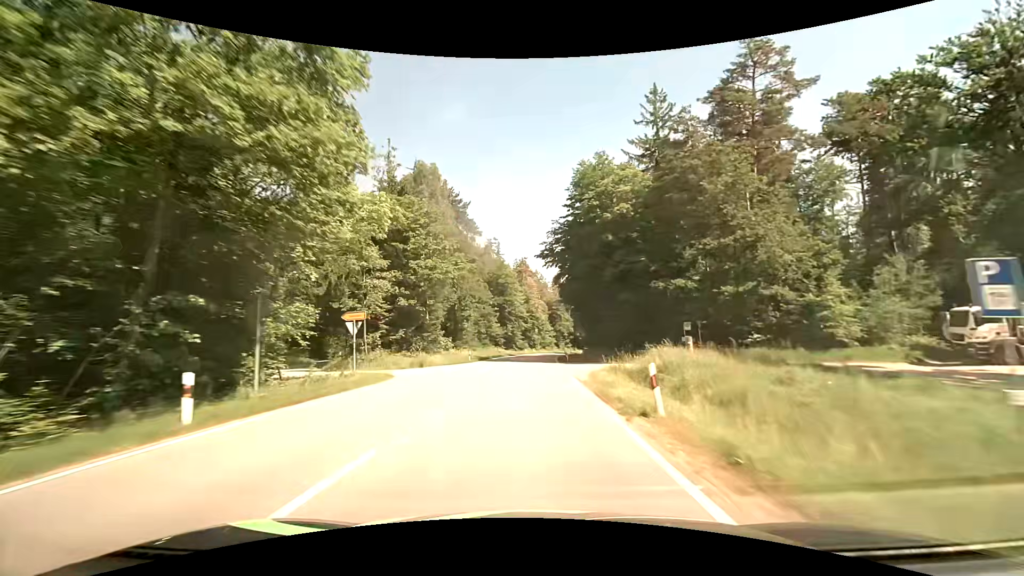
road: secondary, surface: asphalt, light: Day
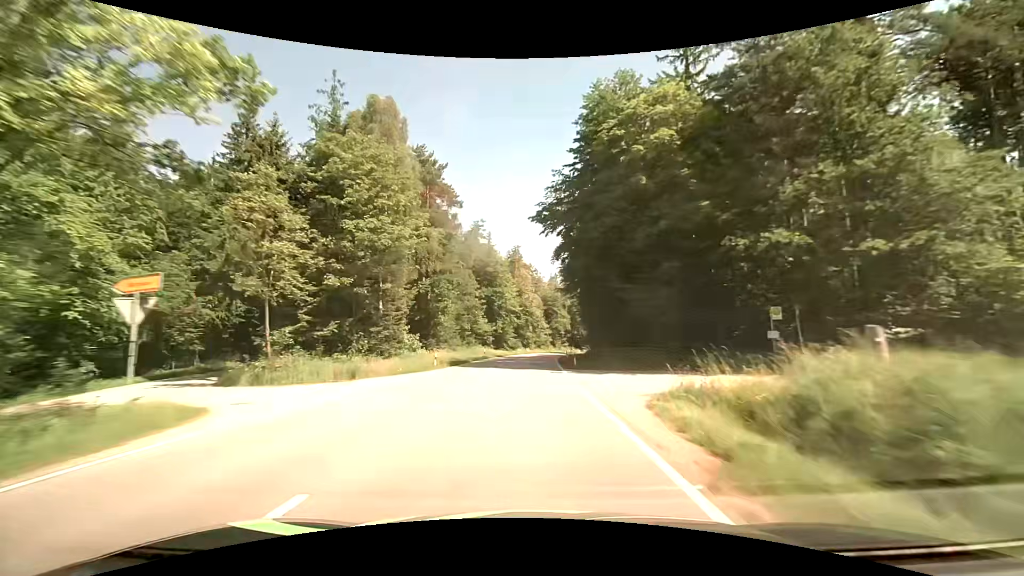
(+0.1, +13.9) m; 0°
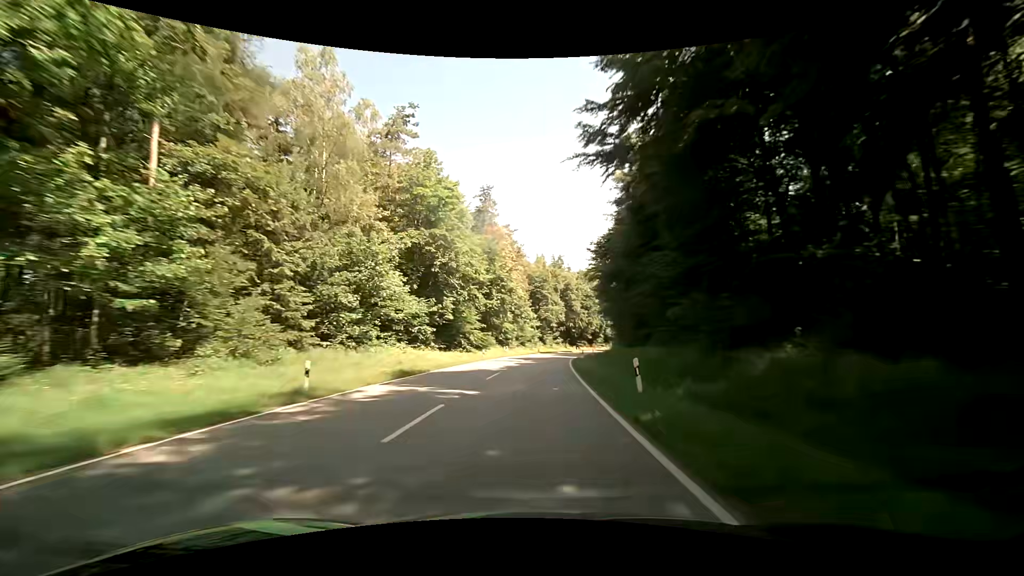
(+0.8, +41.6) m; +2°
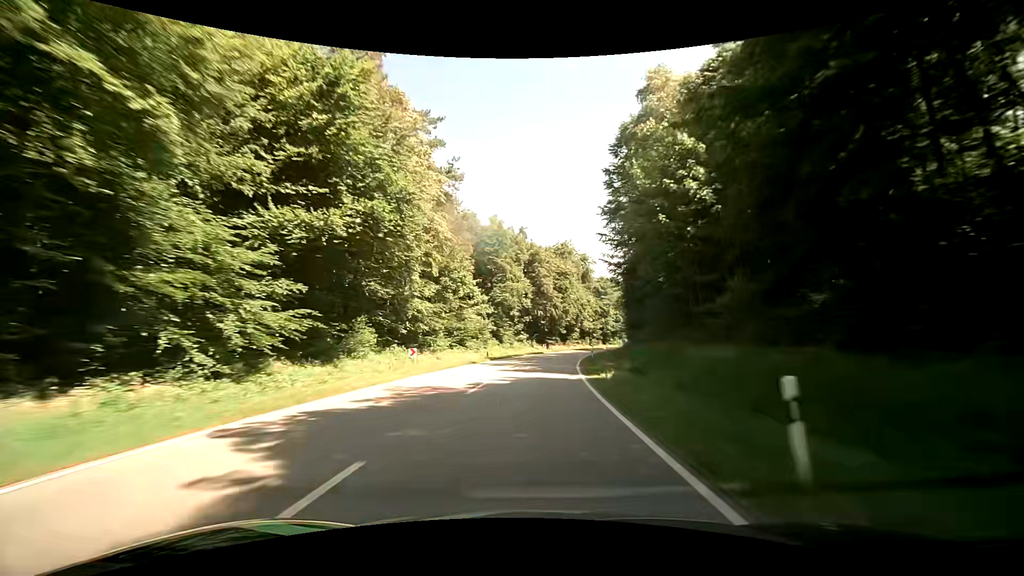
(+1.2, +41.2) m; +4°
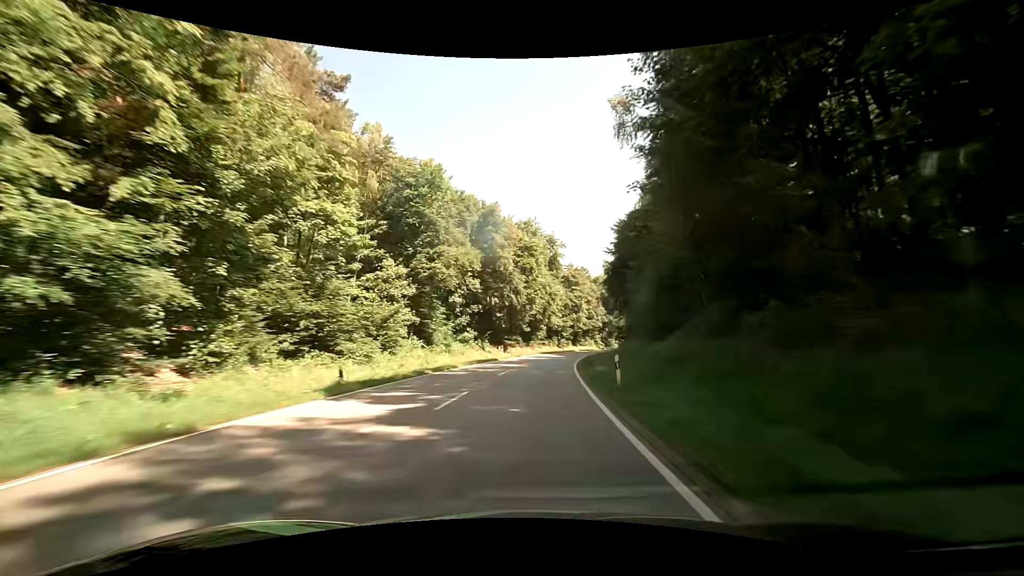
(+1.2, +27.3) m; +5°
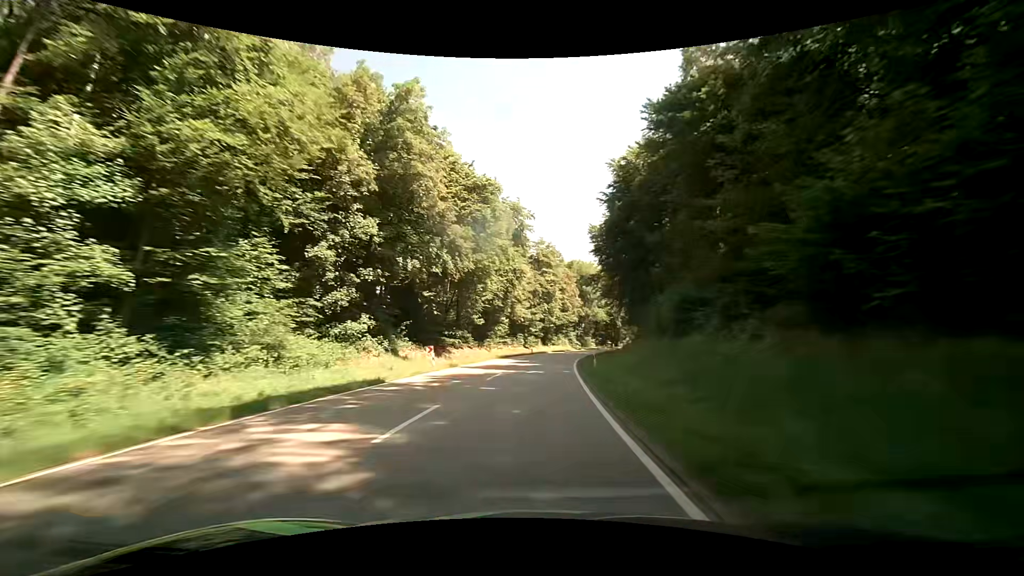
(+1.1, +27.2) m; +4°
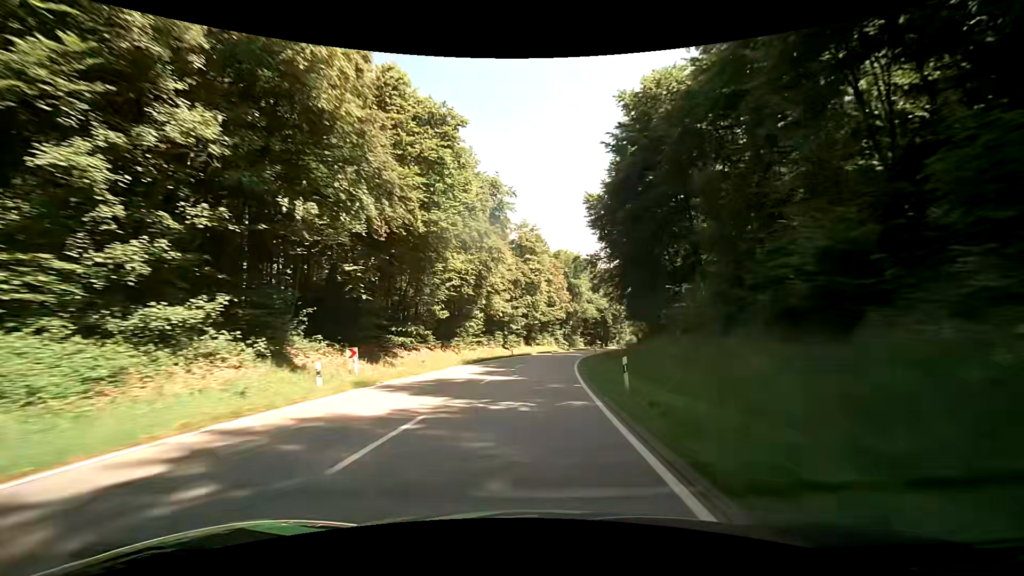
(+0.2, +13.6) m; +2°
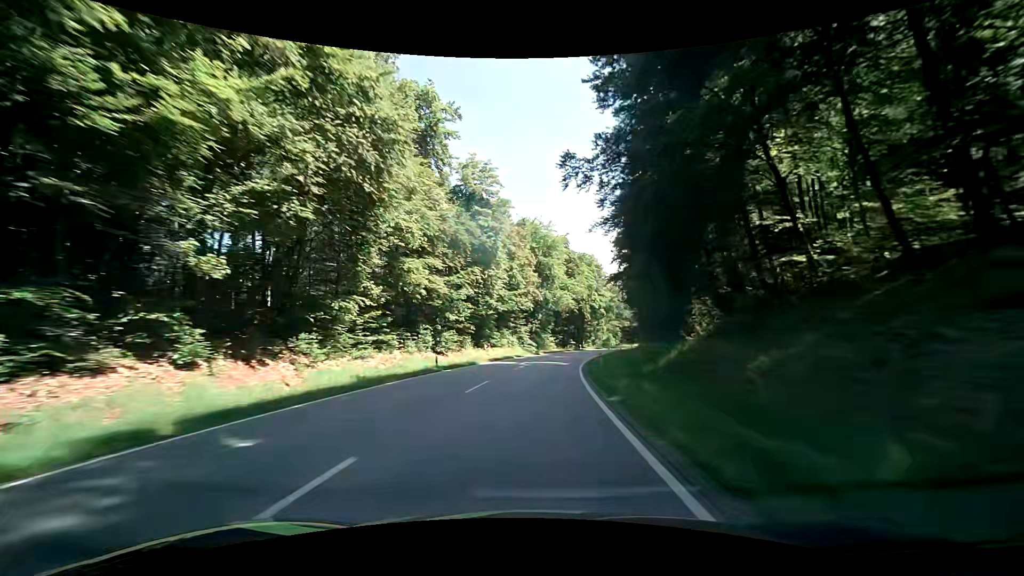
(+1.0, +27.2) m; +4°
(0, +10) (+1, +20) (+1, +30) (+3, +40) (+4, +50) (+6, +60) (+8, +69) (+11, +79) (+14, +89) (+17, +98) m
